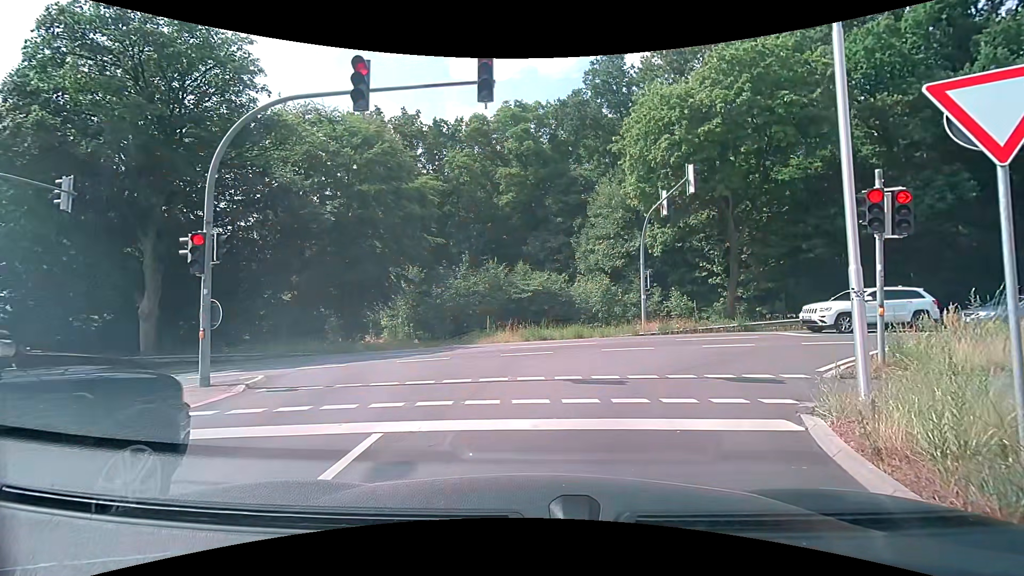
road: tertiary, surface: asphalt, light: Day
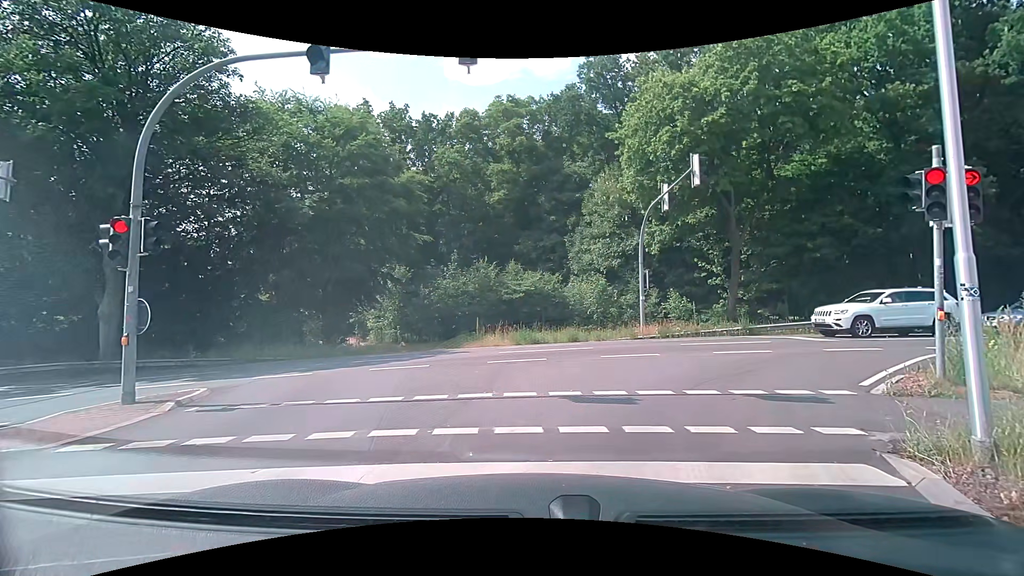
(0.0, +1.6) m; 0°
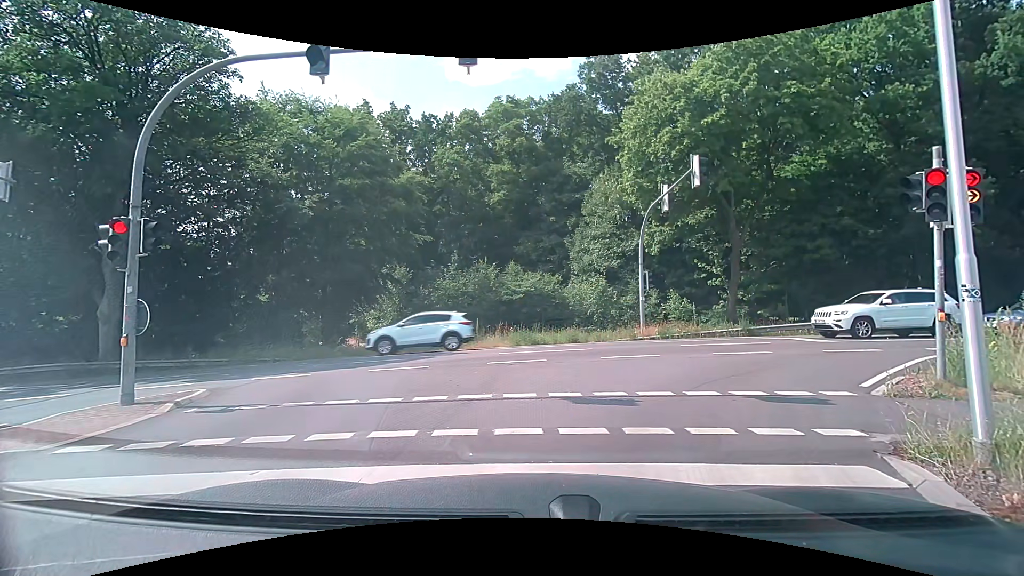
(0.0, +0.1) m; 0°
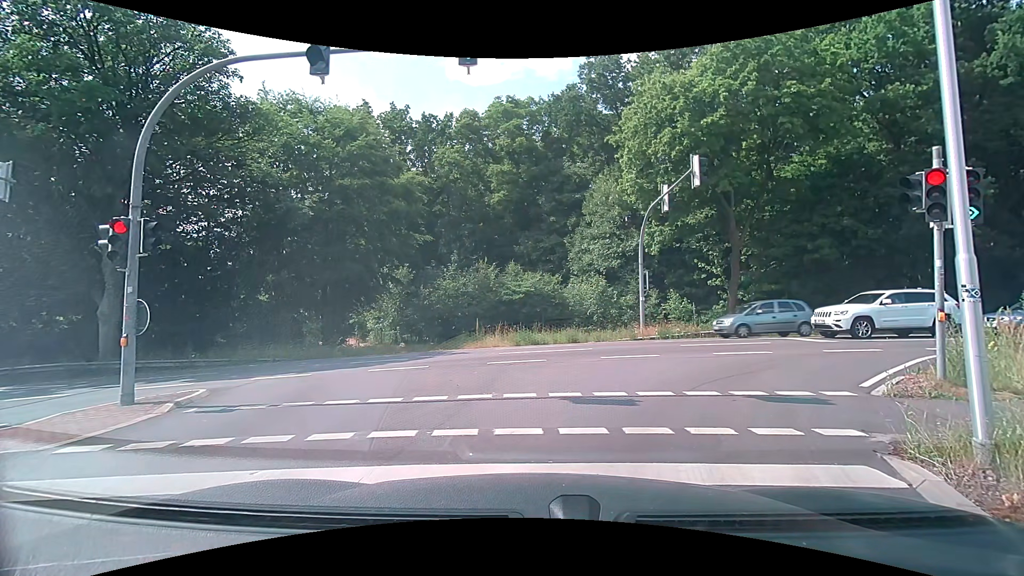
(0.0, 0.0) m; 0°
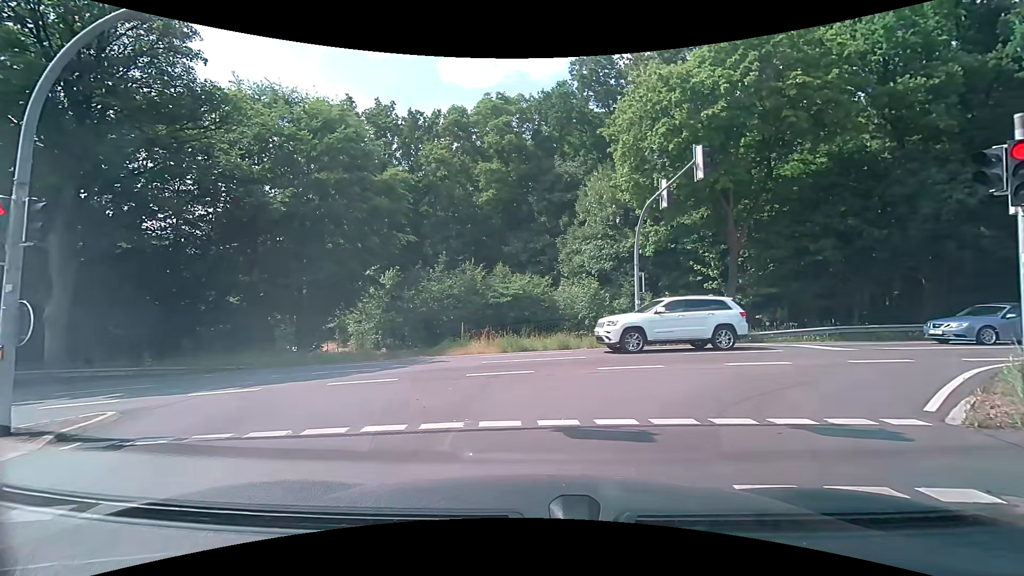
(0.0, +1.8) m; +3°
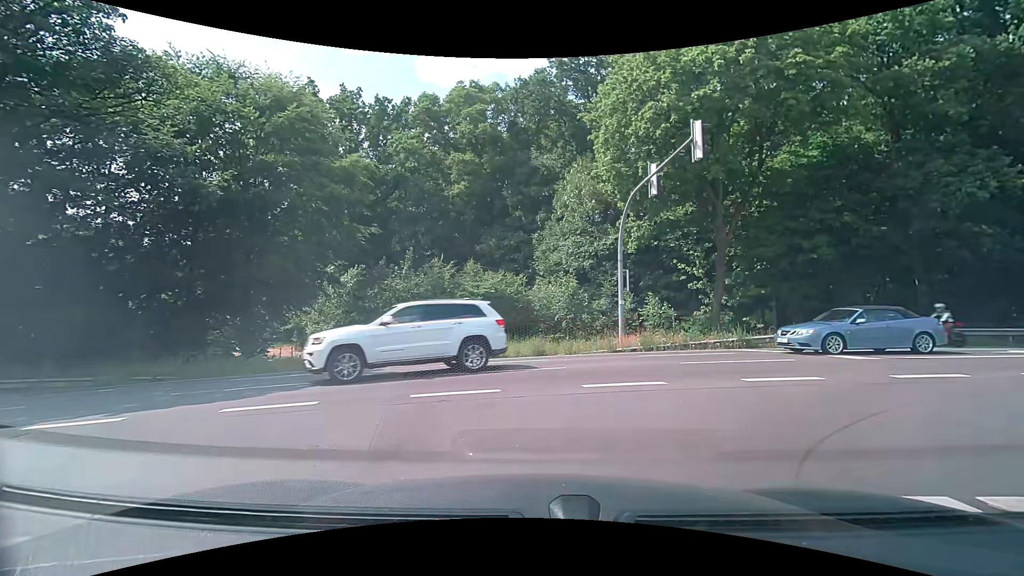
(+0.1, +2.8) m; +5°
